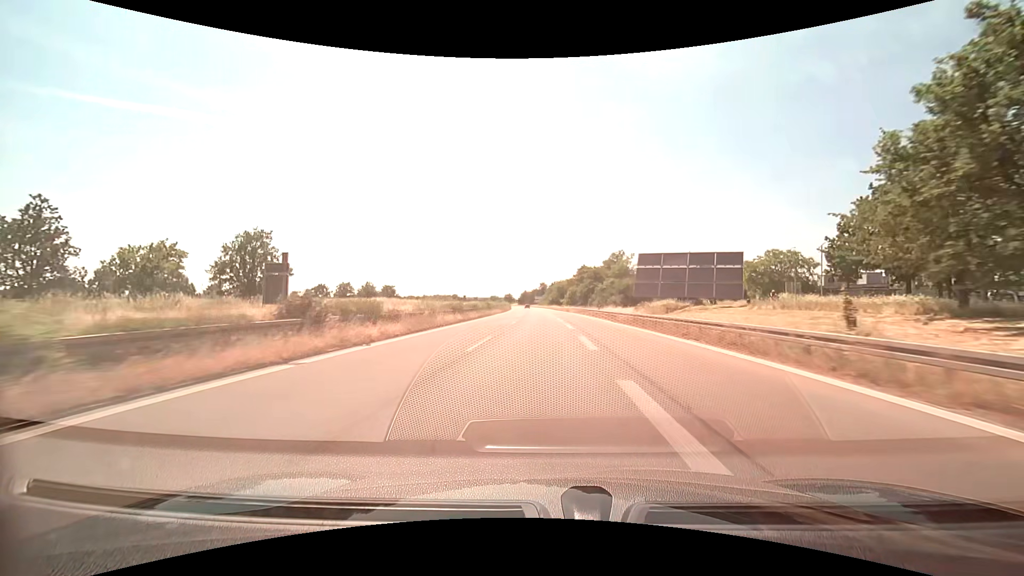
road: trunk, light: Day
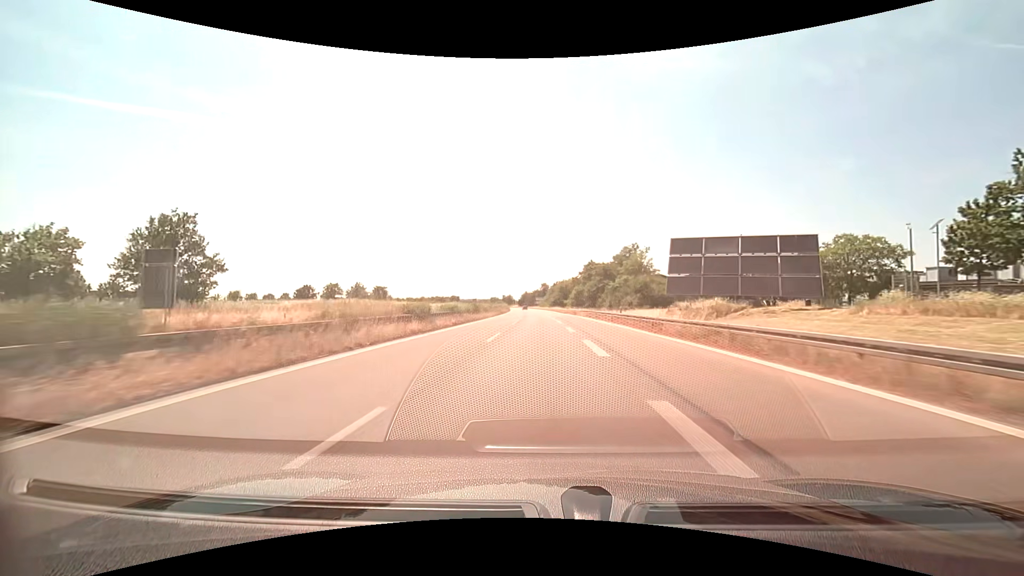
(0.0, +13.7) m; 0°
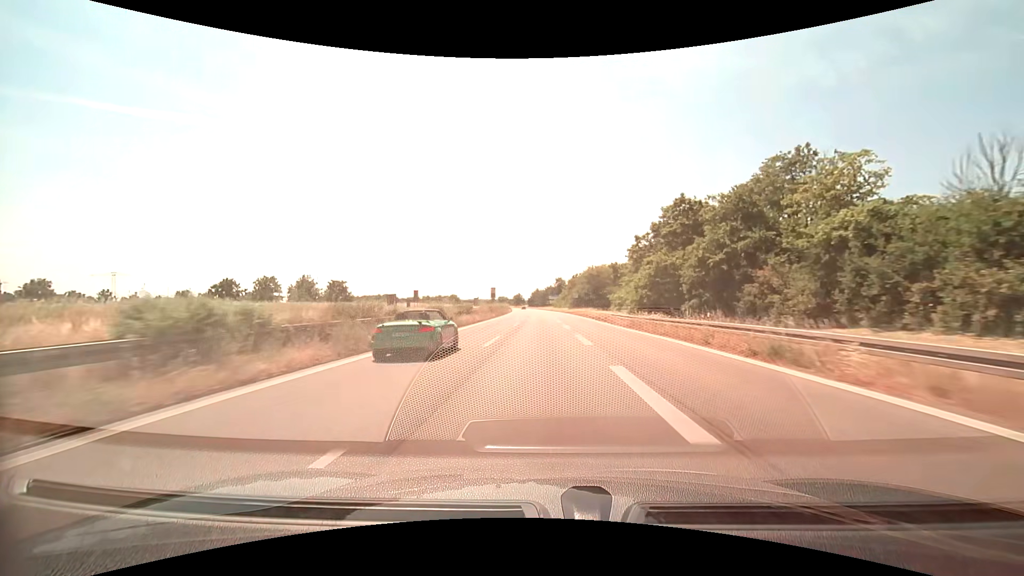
(-0.8, +55.9) m; -2°
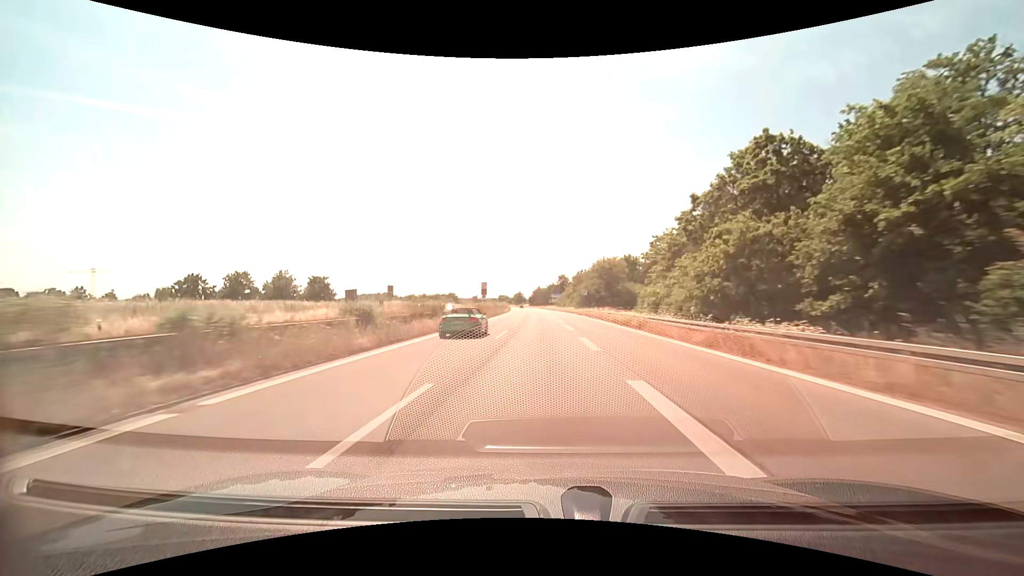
(-0.1, +14.2) m; 0°
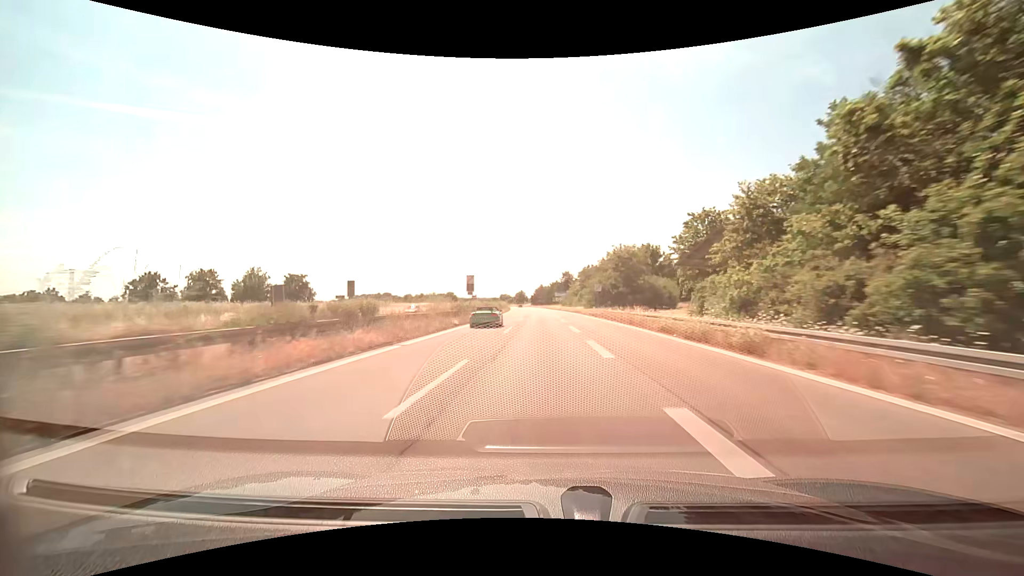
(-0.1, +14.3) m; 0°
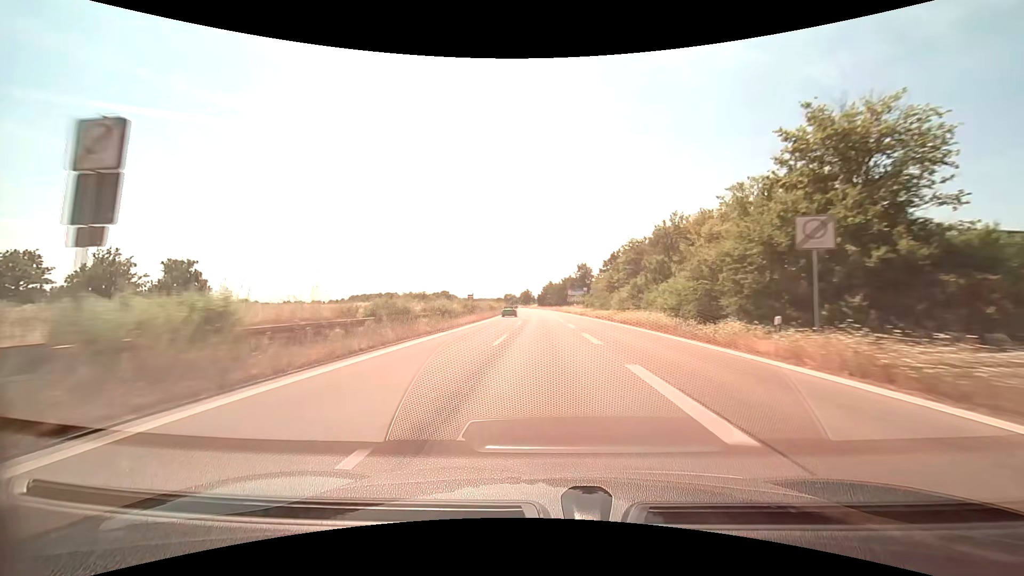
(-0.4, +43.5) m; -1°
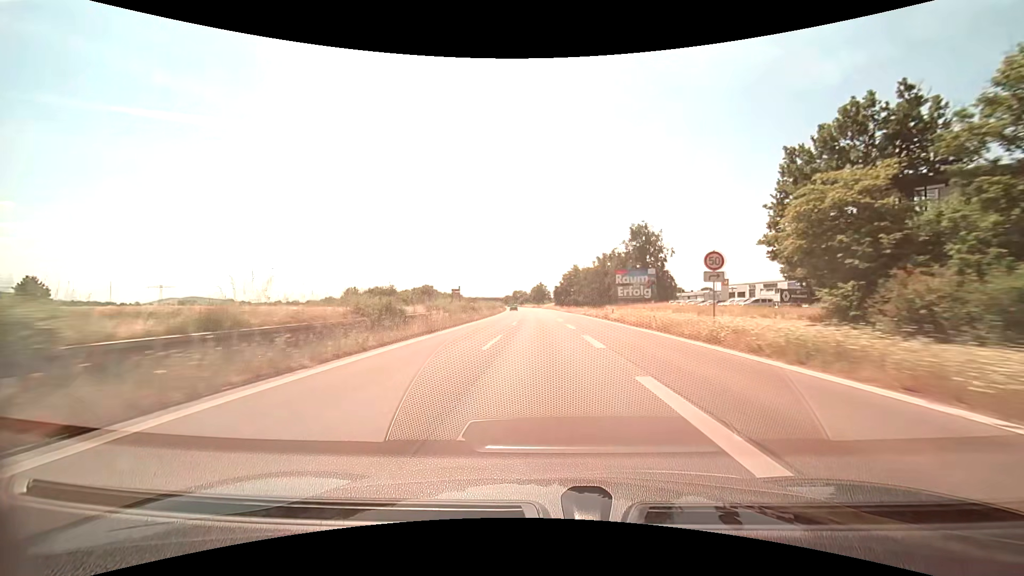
(-1.2, +73.7) m; -2°
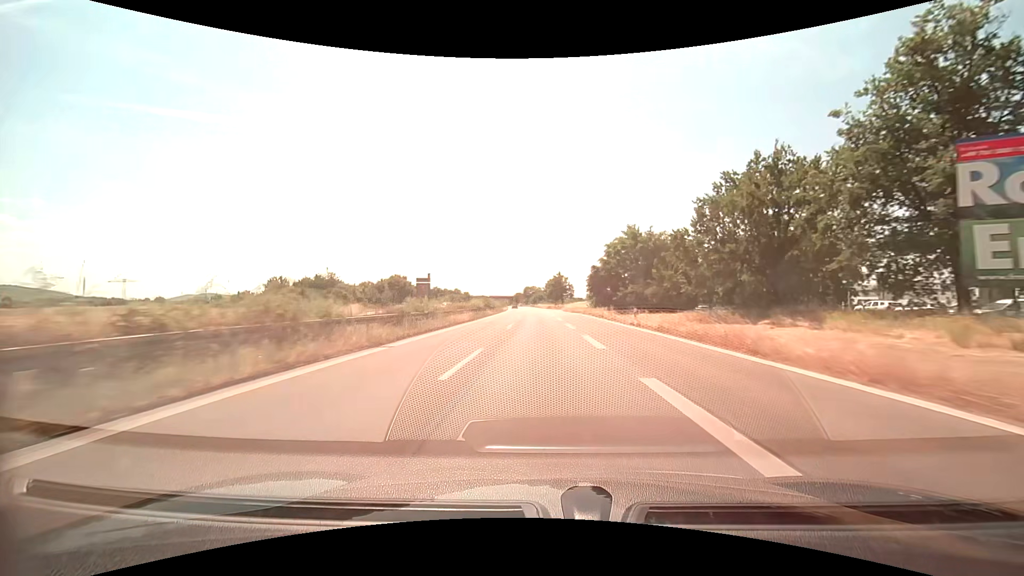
(-1.1, +60.0) m; -2°
(0, +10) (0, +20) (0, +30) (0, +40) (-1, +50) (-1, +60) (-1, +70) (-1, +80) (-2, +90) (-2, +100) m
